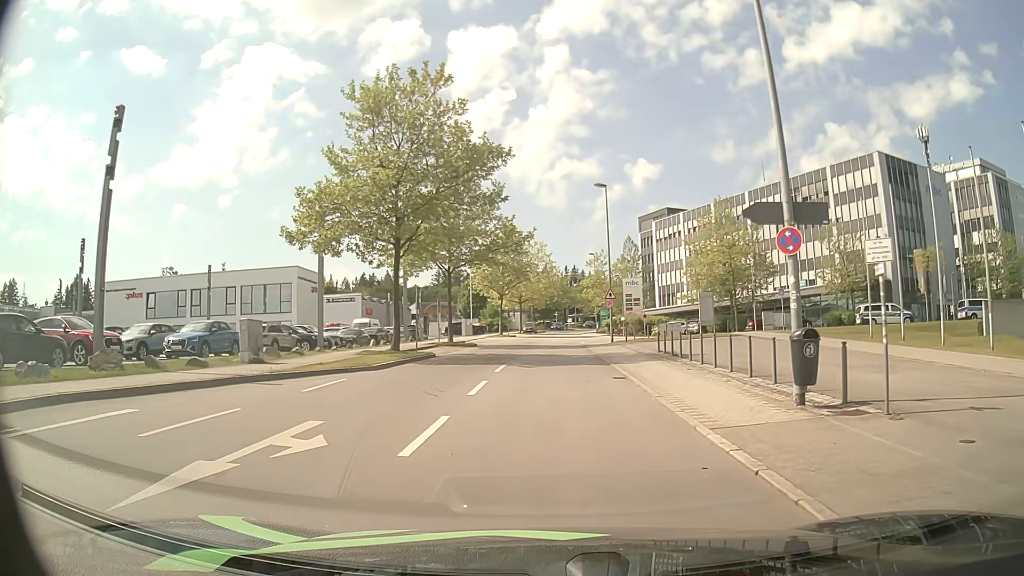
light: Day
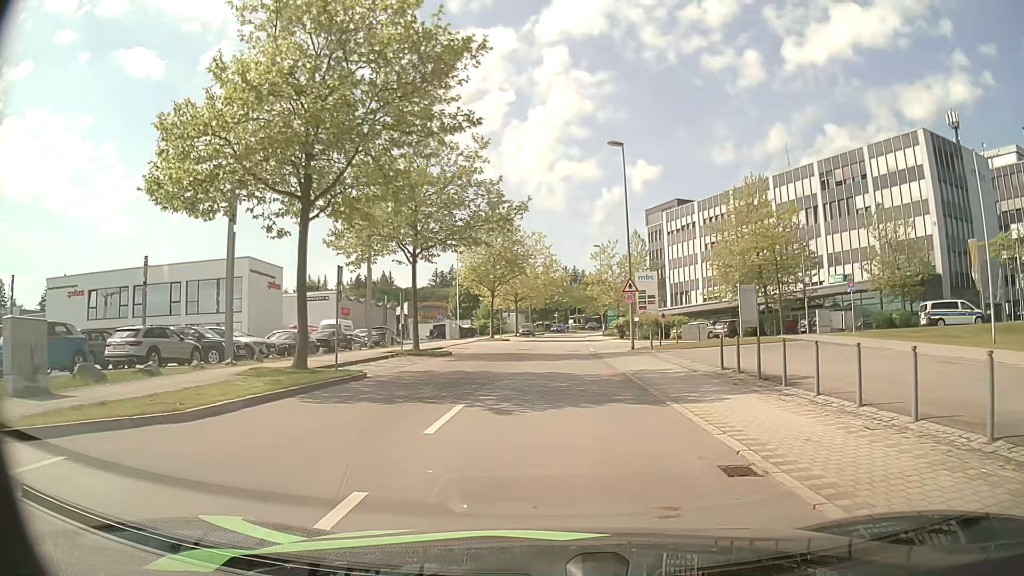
(-0.1, +10.6) m; 0°
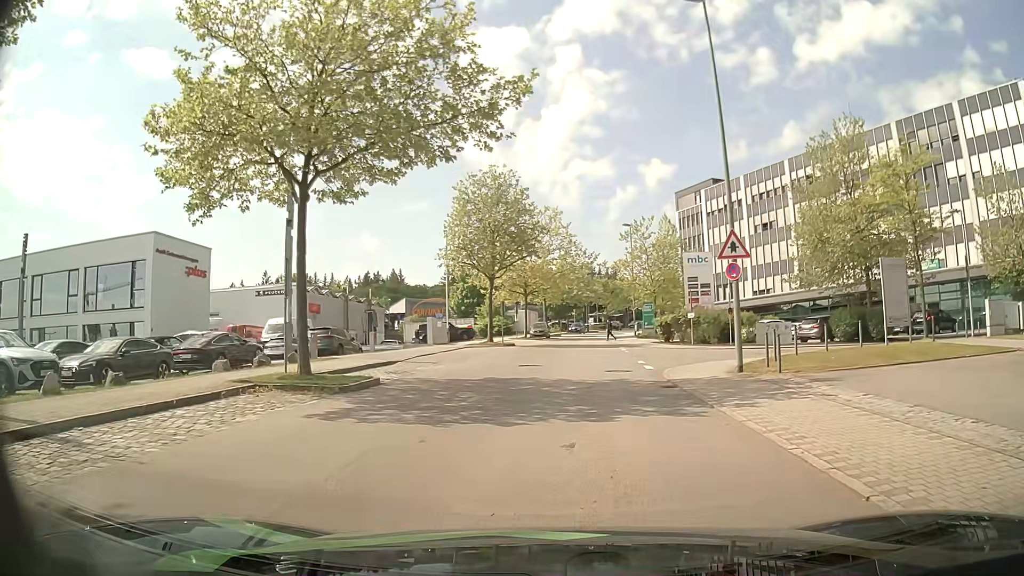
(-0.3, +15.8) m; -2°
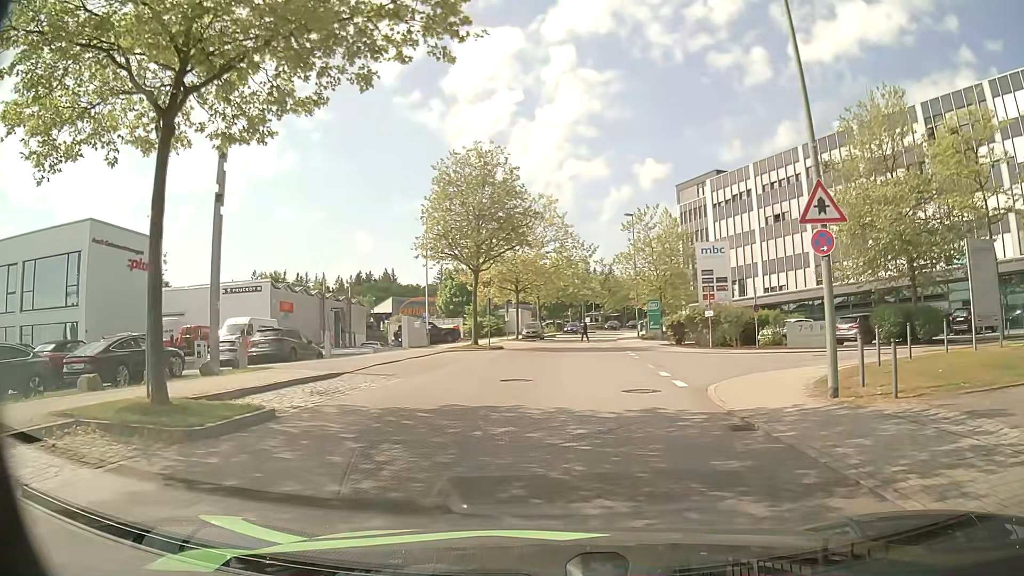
(0.0, +5.8) m; 0°
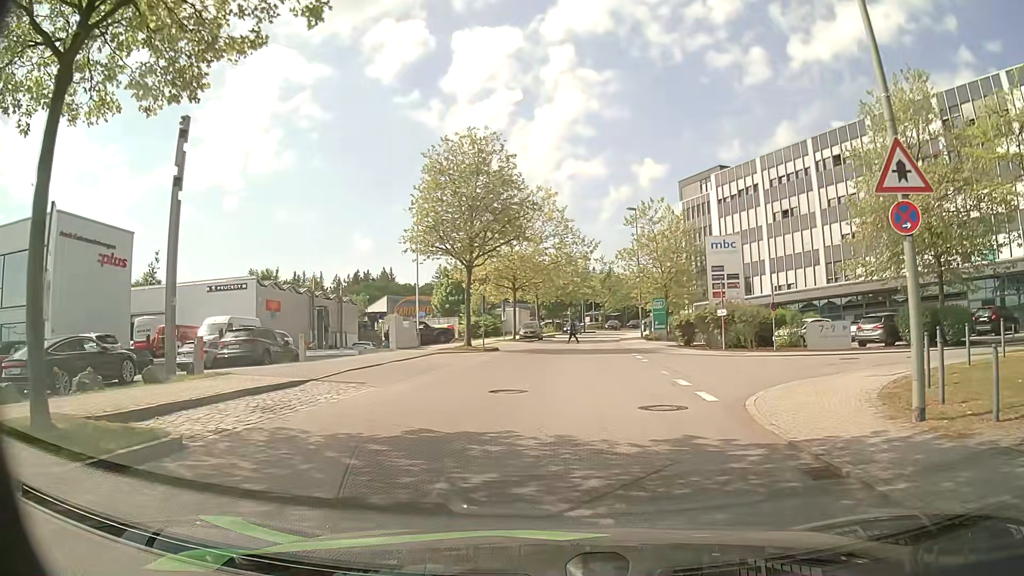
(0.0, +2.7) m; 0°
(0, +10) (+5, +19) (+14, +20) (+24, +19) (+34, +18) (+44, +16) (+54, +15) (+64, +15) (+74, +15) (+84, +15) m
